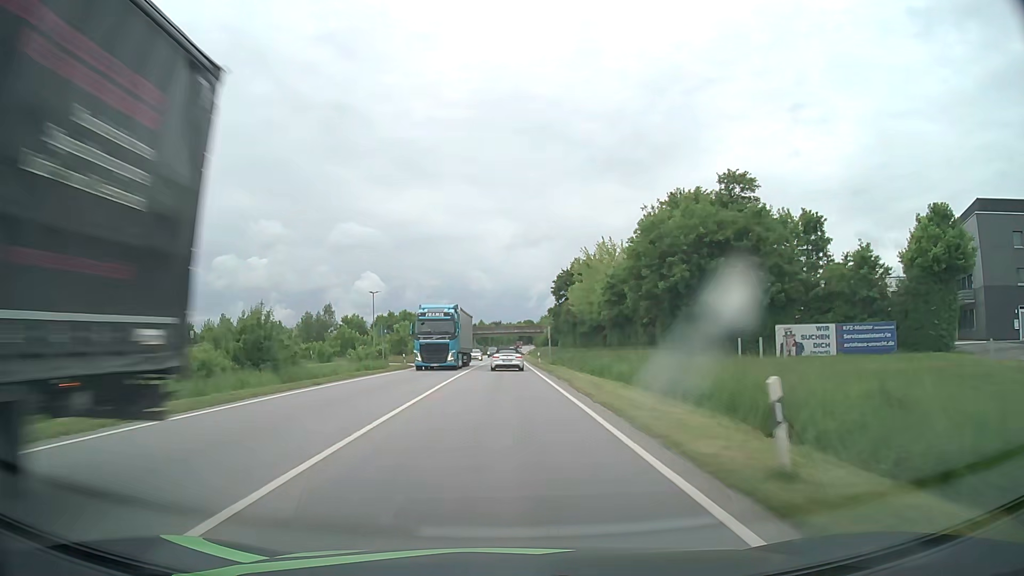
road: primary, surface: asphalt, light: Day
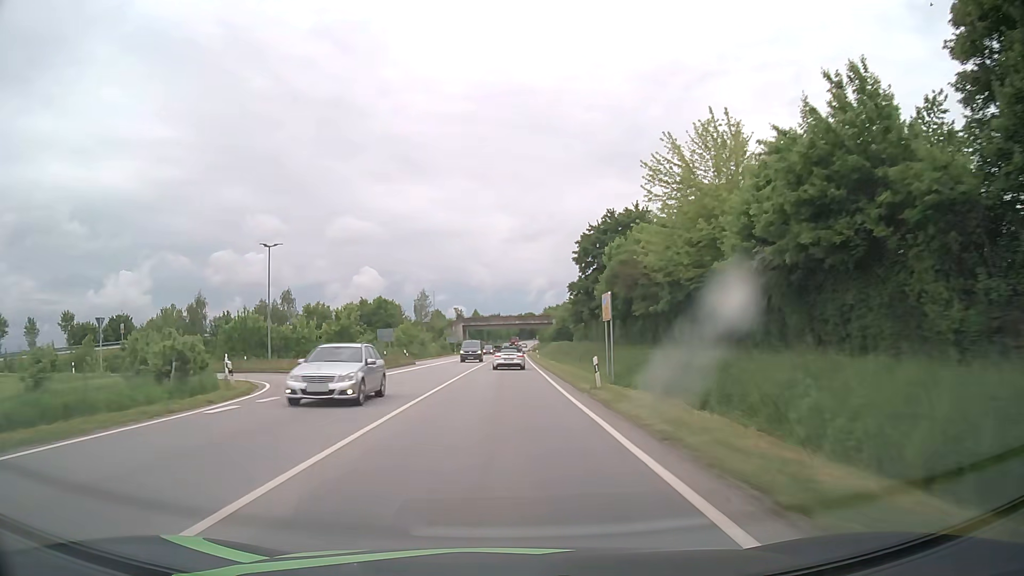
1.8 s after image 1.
(0.0, +36.3) m; 0°
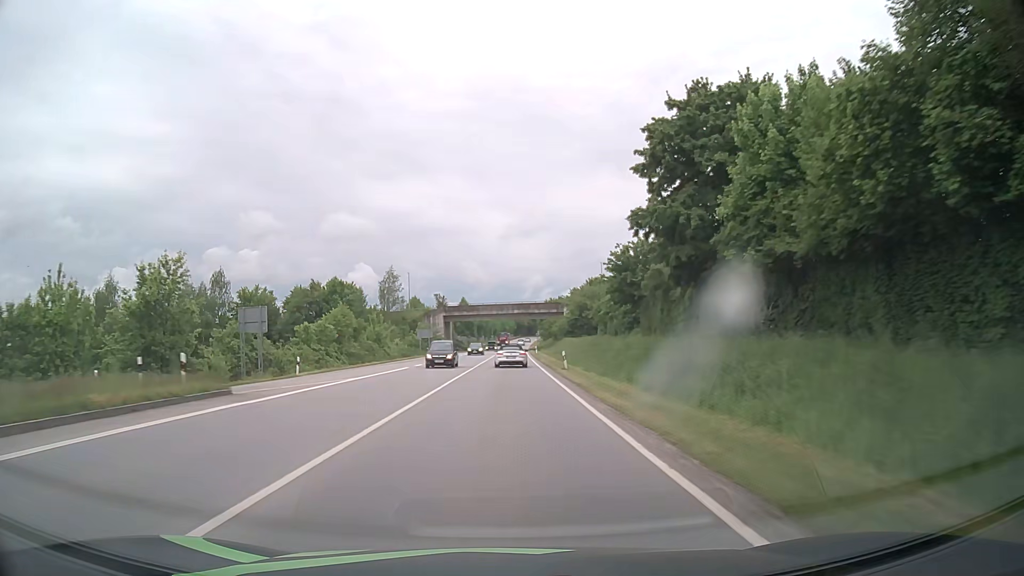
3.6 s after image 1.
(+0.1, +36.9) m; 0°
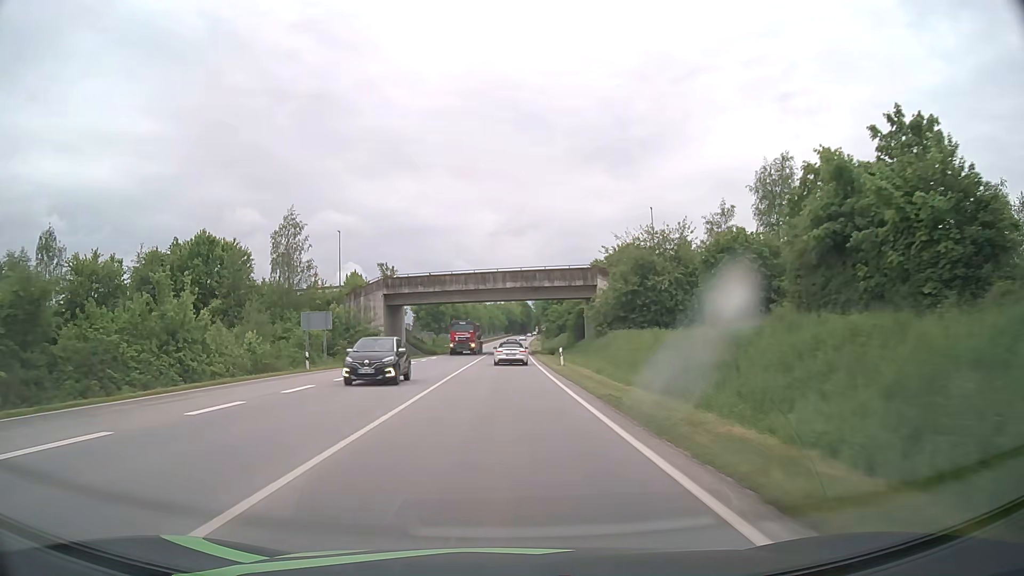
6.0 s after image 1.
(+0.4, +49.1) m; +1°
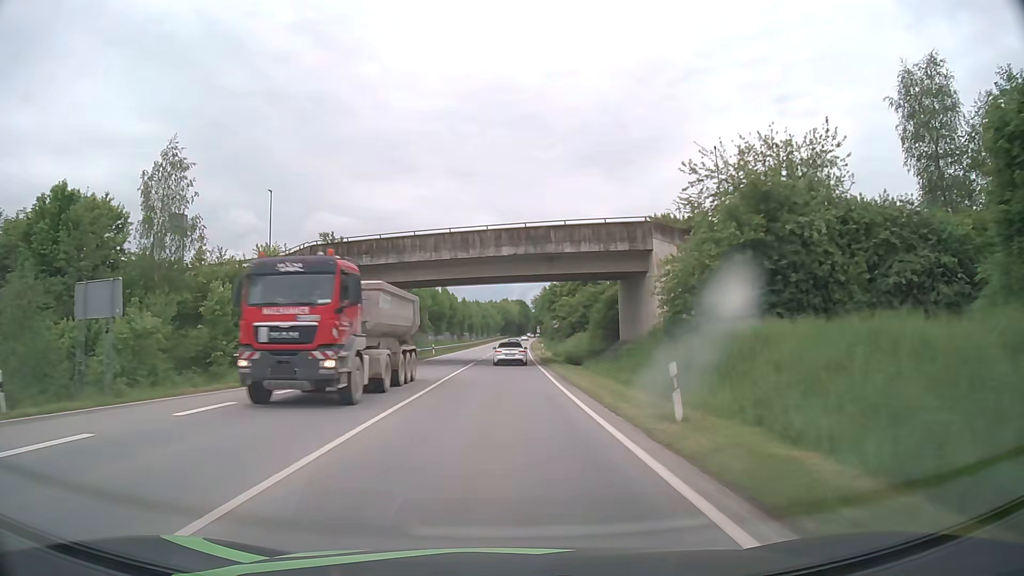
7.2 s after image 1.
(+0.2, +24.3) m; +1°
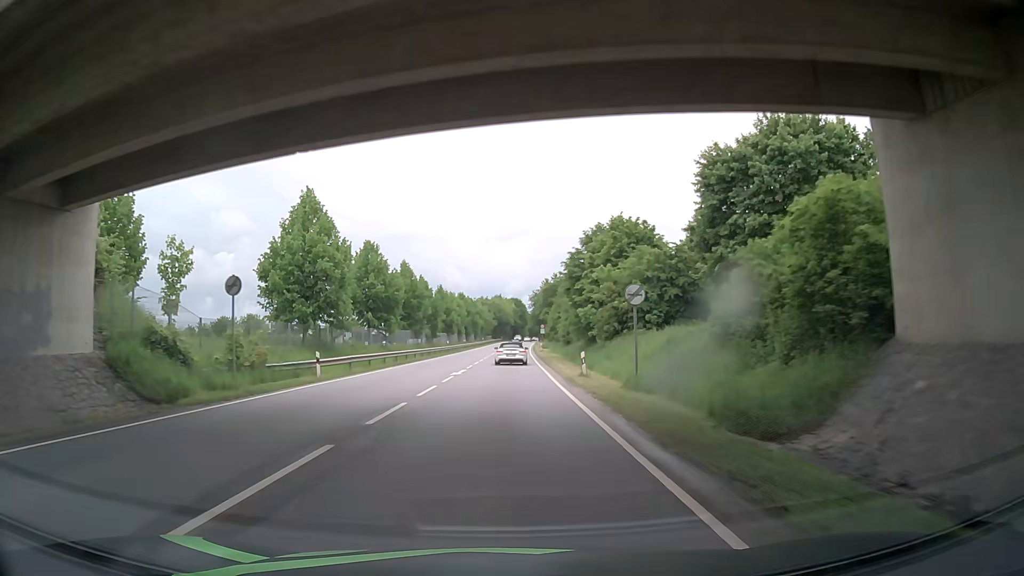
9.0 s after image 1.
(+0.2, +36.4) m; 0°
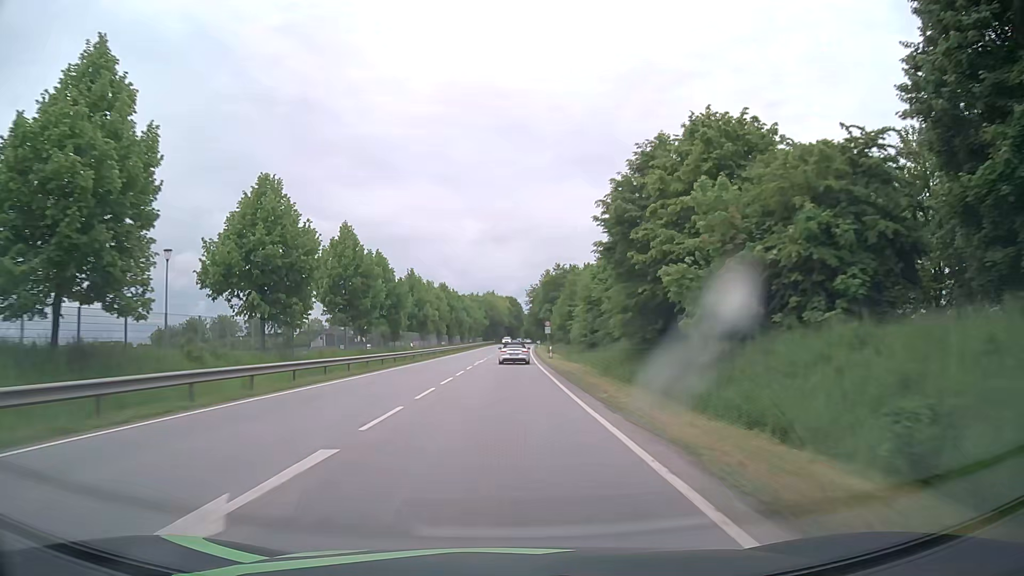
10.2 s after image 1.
(+0.1, +24.6) m; +1°
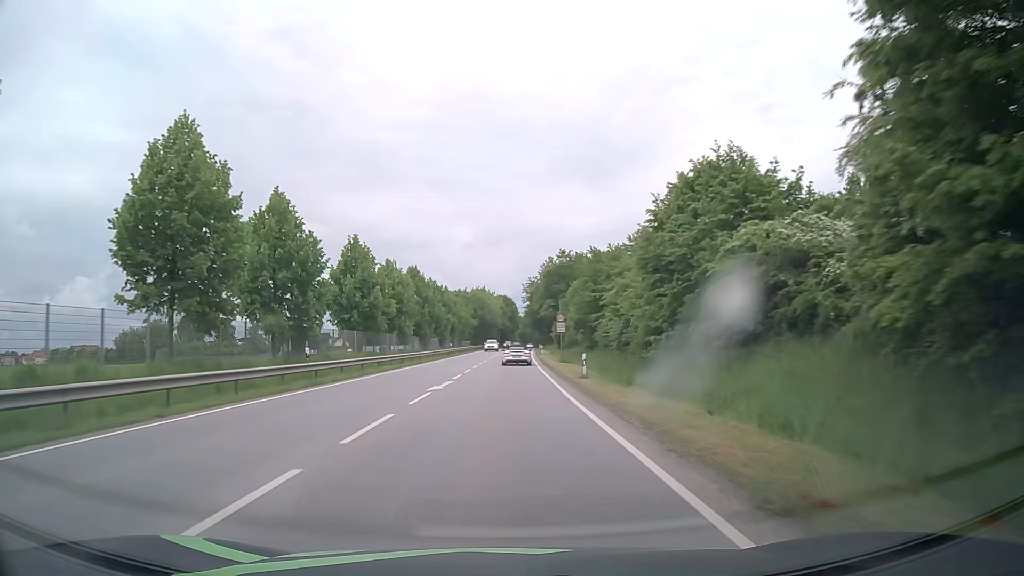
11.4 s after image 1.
(+0.1, +25.2) m; 0°
(0, +10) (0, +20) (0, +30) (+1, +40) (+1, +50) (+1, +60) (+1, +70) (+2, +80) (+2, +90) (+3, +100) m
